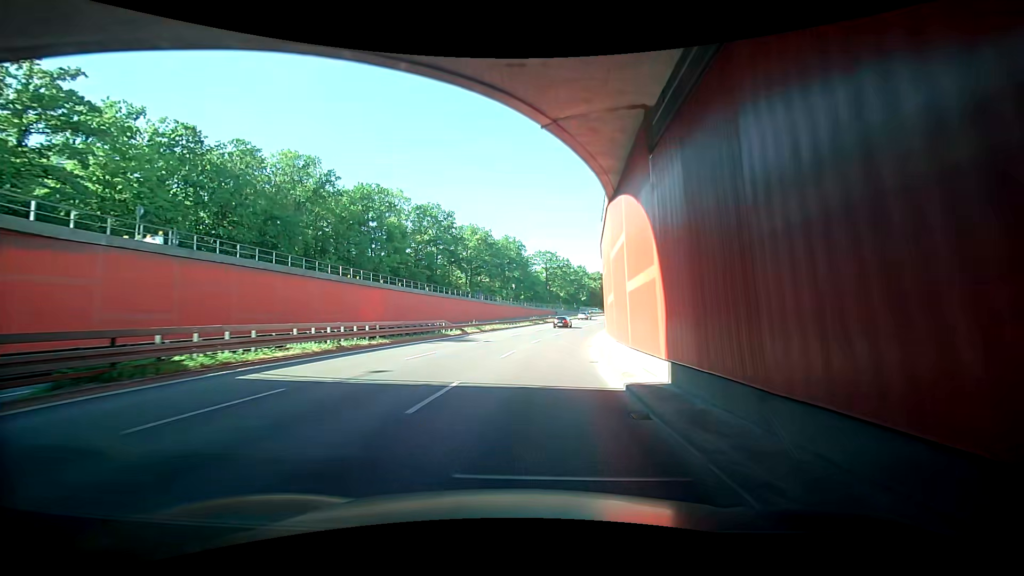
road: trunk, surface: asphalt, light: Day
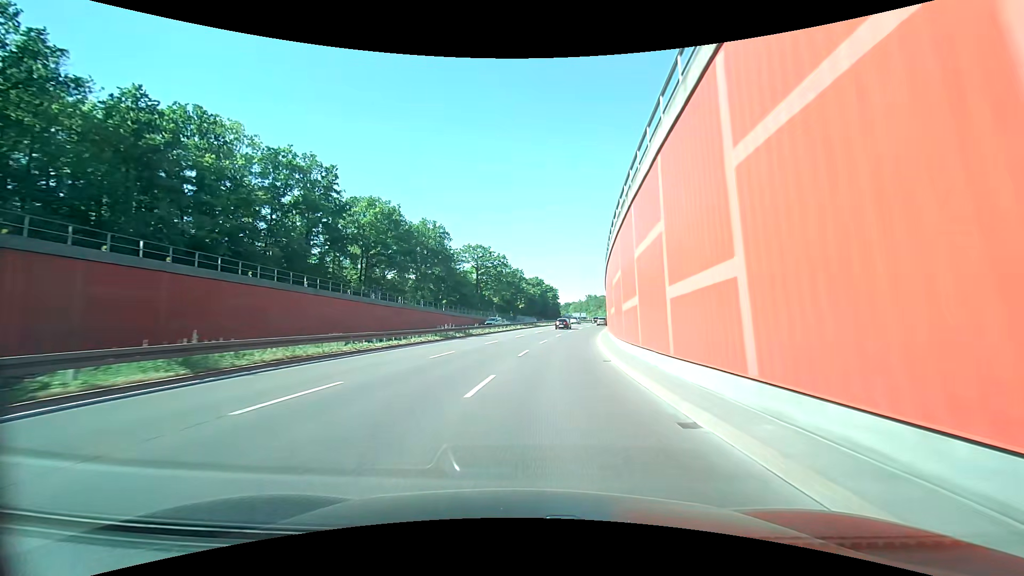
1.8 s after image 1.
(+3.0, +33.6) m; +11°
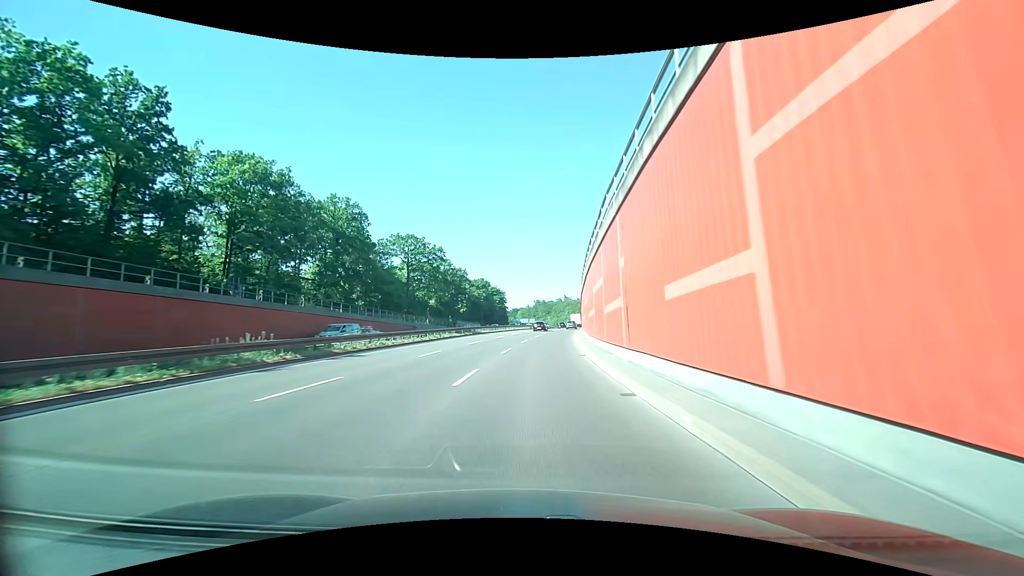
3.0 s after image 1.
(+1.2, +22.0) m; +6°
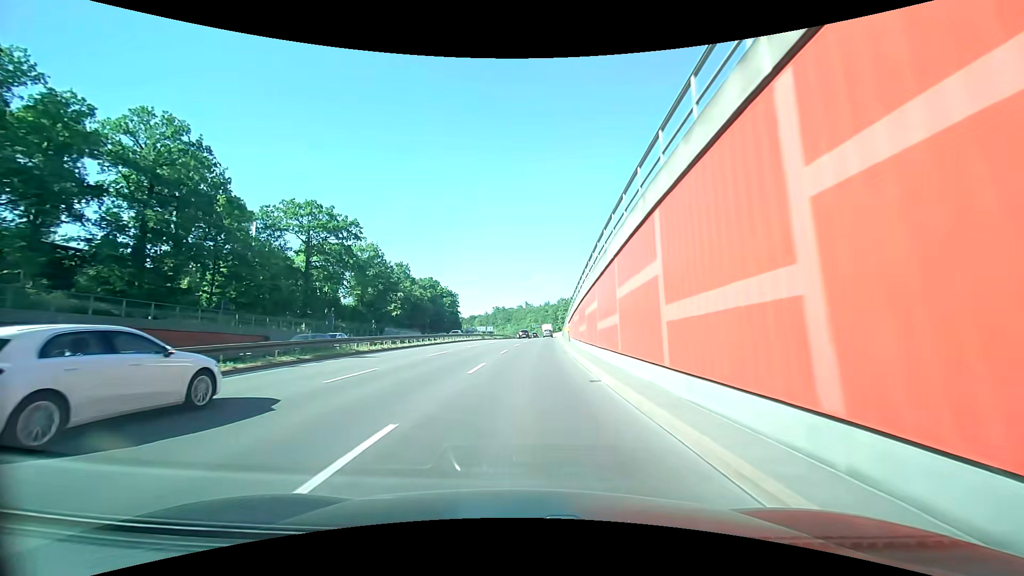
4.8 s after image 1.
(+1.4, +31.9) m; +5°
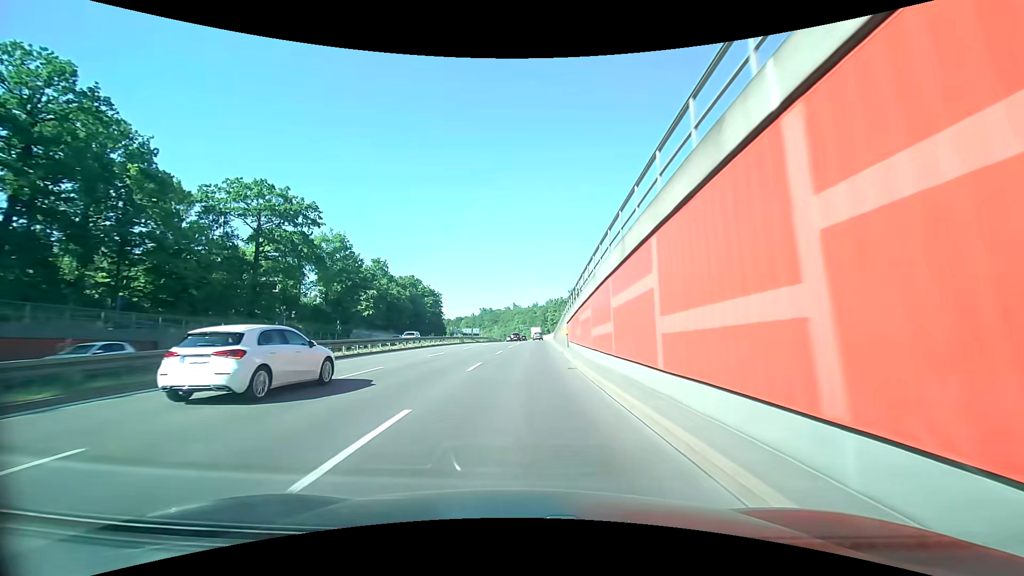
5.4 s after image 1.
(+0.1, +10.6) m; +1°
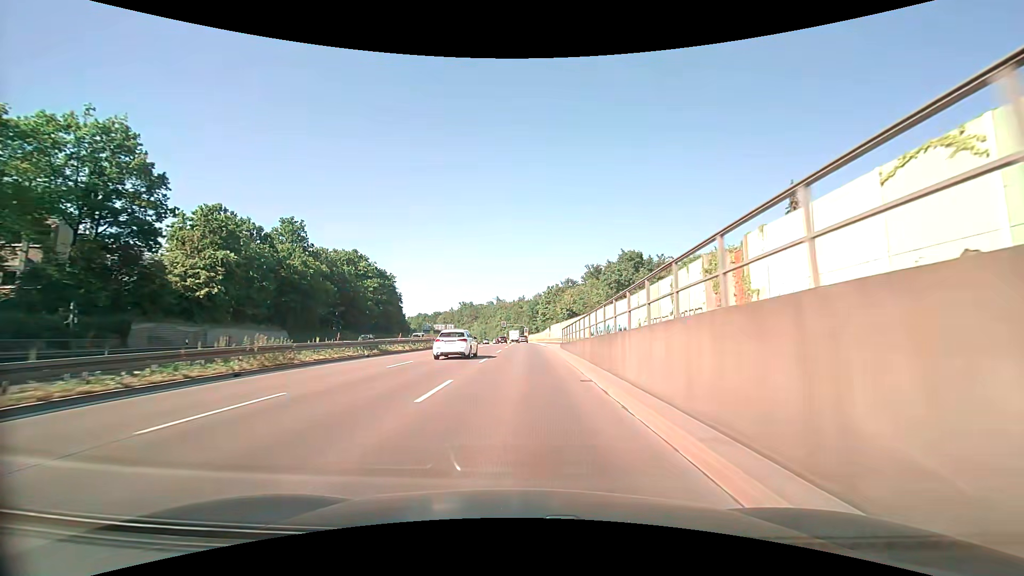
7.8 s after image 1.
(+0.8, +43.1) m; +2°
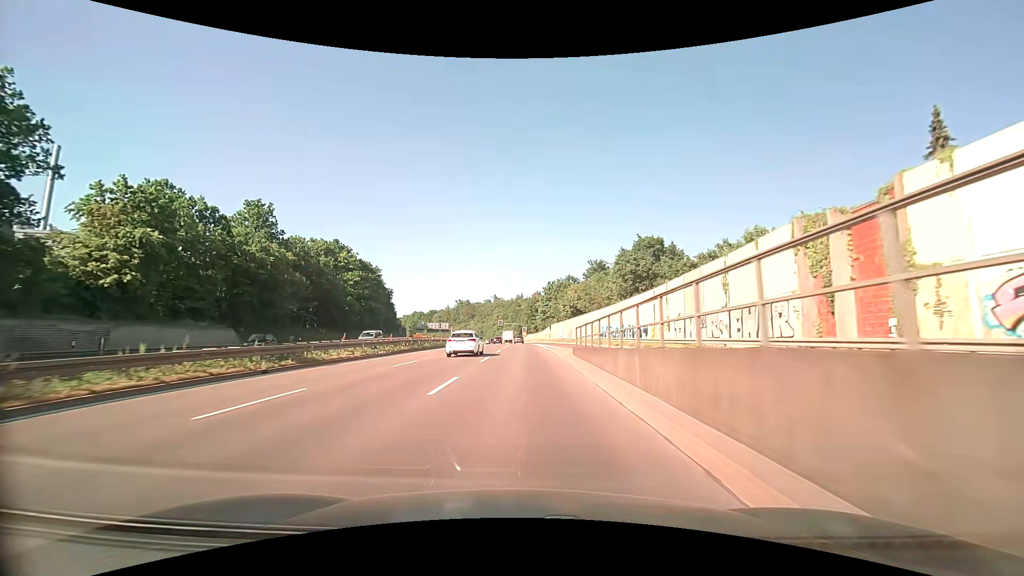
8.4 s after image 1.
(0.0, +11.0) m; 0°
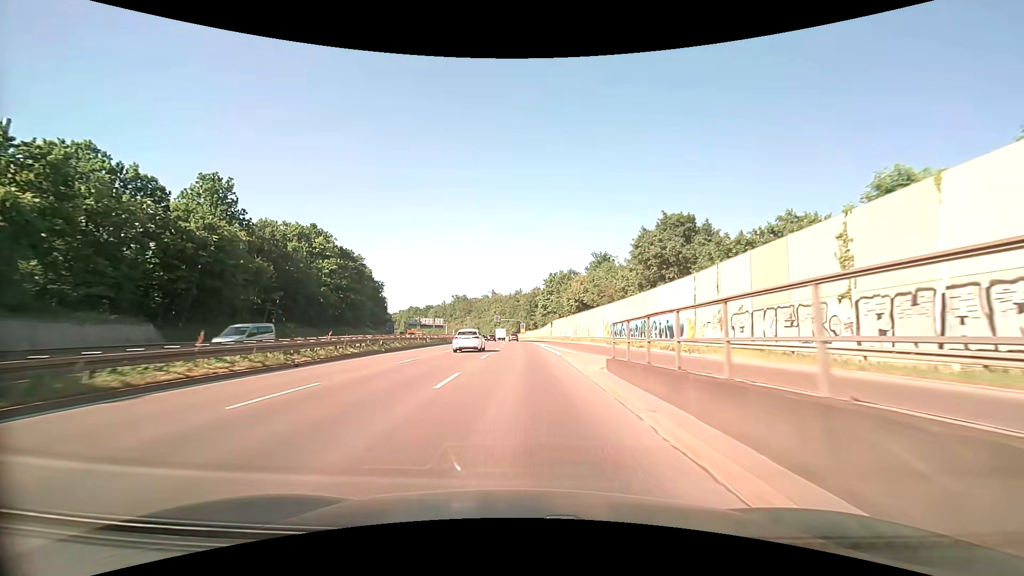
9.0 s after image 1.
(0.0, +11.1) m; 0°
(0, +10) (0, +20) (0, +30) (0, +40) (0, +50) (-1, +60) (-1, +70) (-1, +80) (-2, +90) (-3, +100) m
